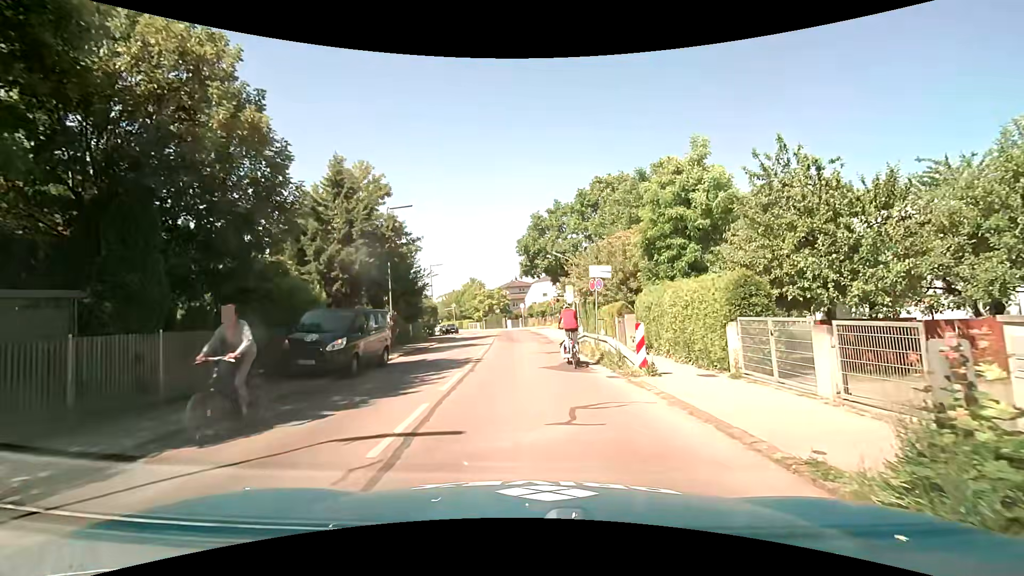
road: tertiary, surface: asphalt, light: Day
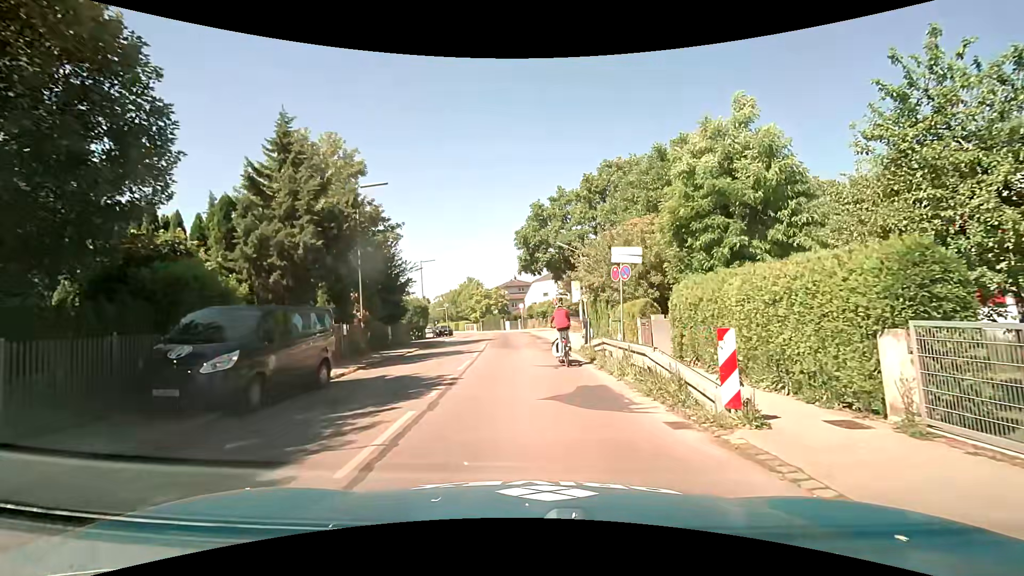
(-0.1, +5.1) m; -1°
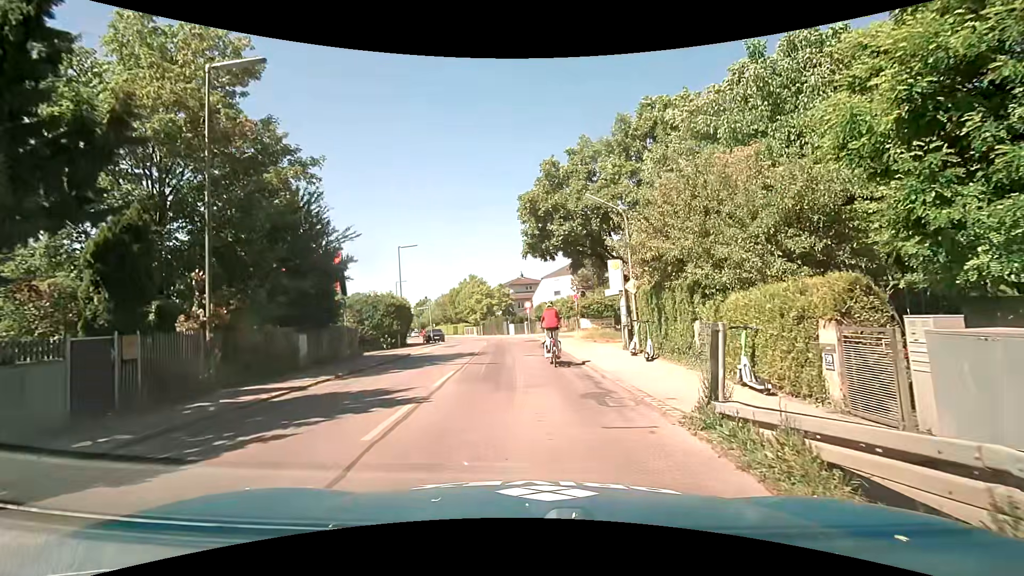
(0.0, +12.1) m; -4°
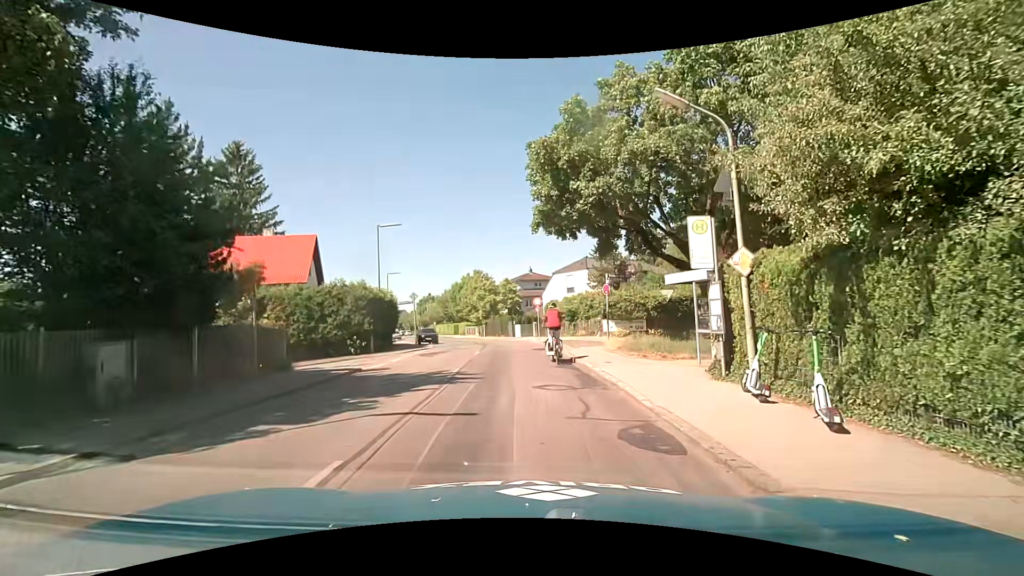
(+0.3, +8.4) m; +1°
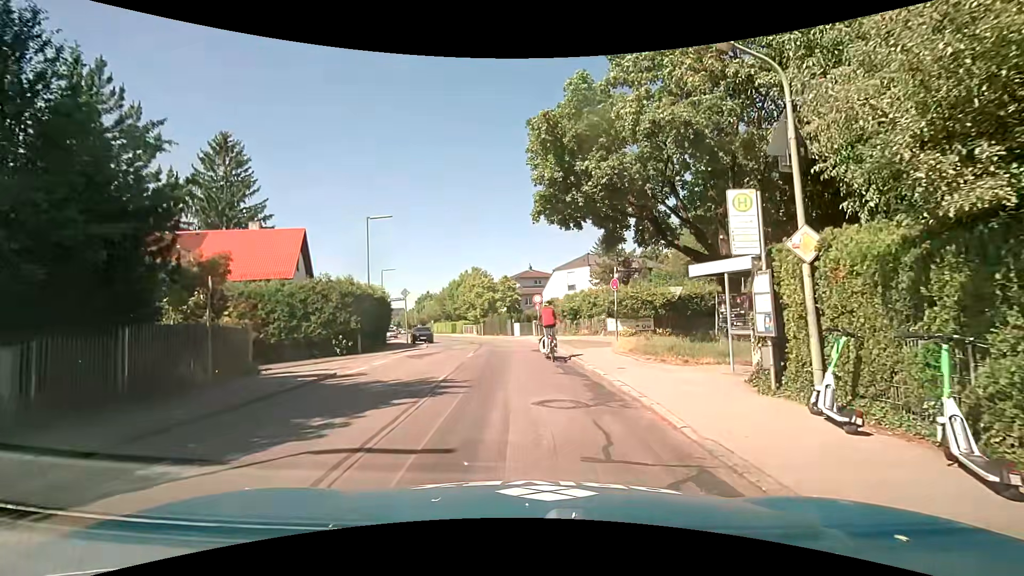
(0.0, +2.1) m; -1°
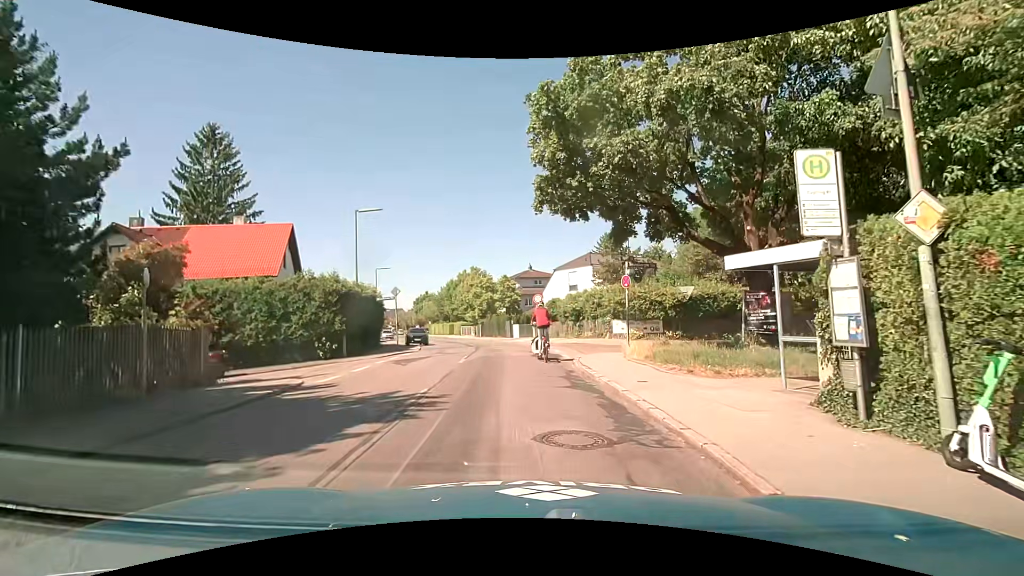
(+0.1, +2.2) m; +2°
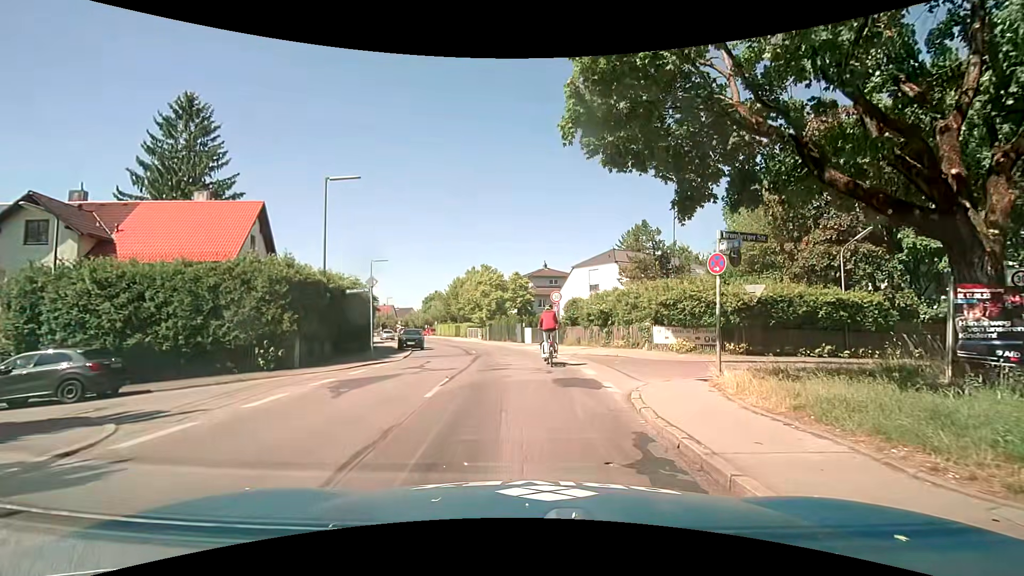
(0.0, +6.7) m; 0°
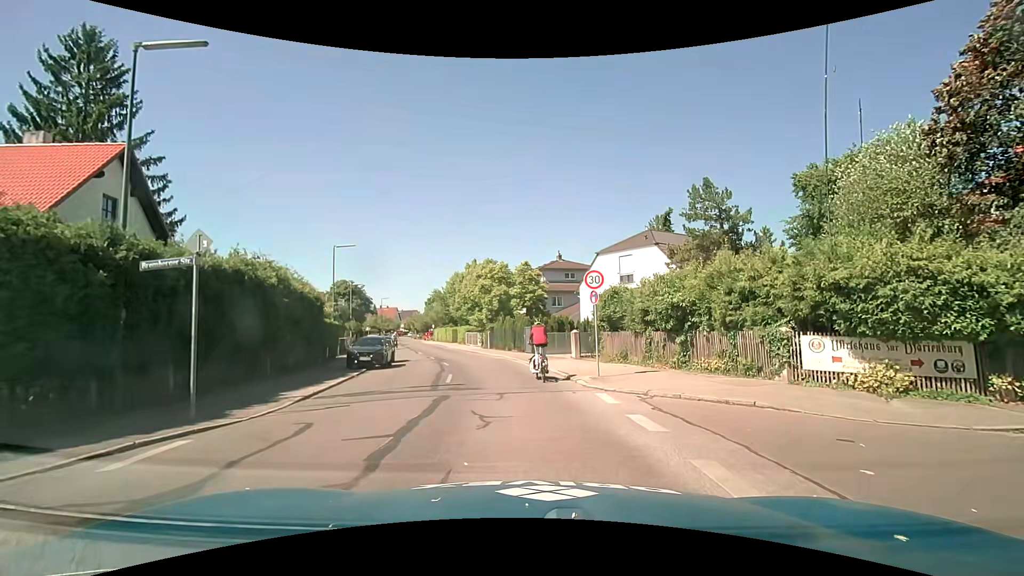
(-0.3, +11.8) m; -2°
(0, +10) (-1, +20) (-3, +30) (-6, +39) (-10, +48) (-14, +58) (-17, +67) (-19, +77) (-20, +87) (-22, +97) m
